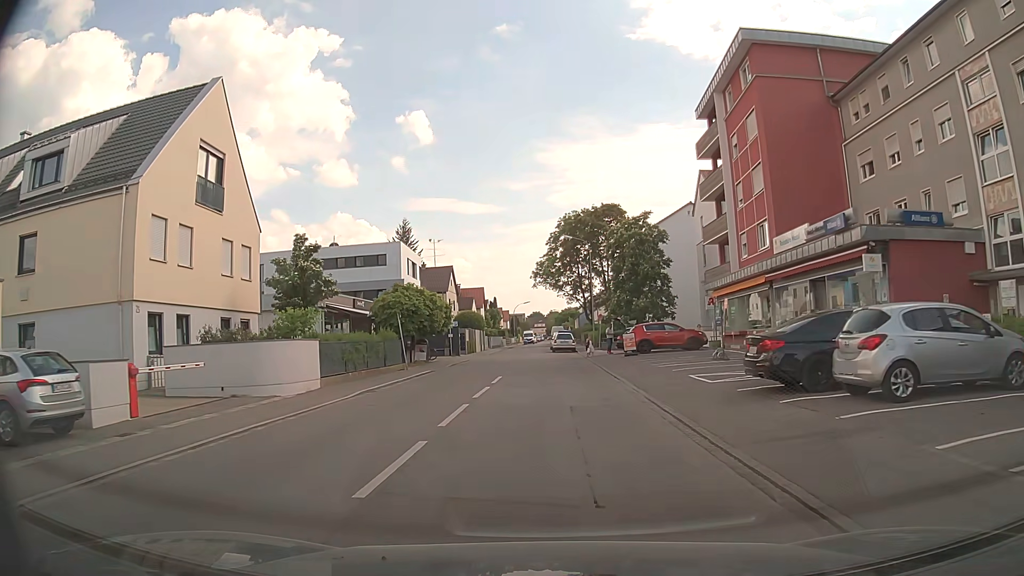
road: unclassified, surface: asphalt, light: Day
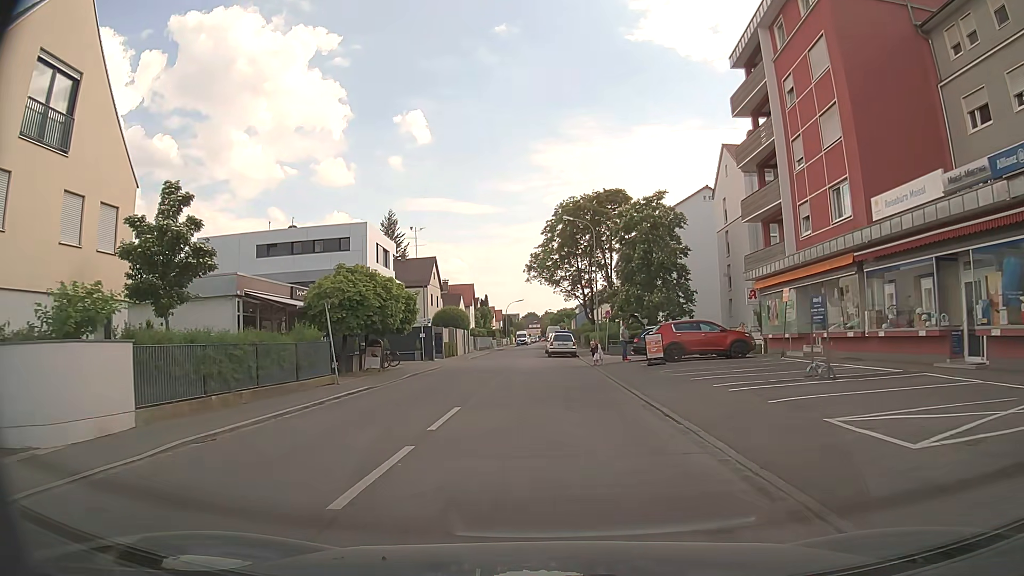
(0.0, +9.5) m; +1°
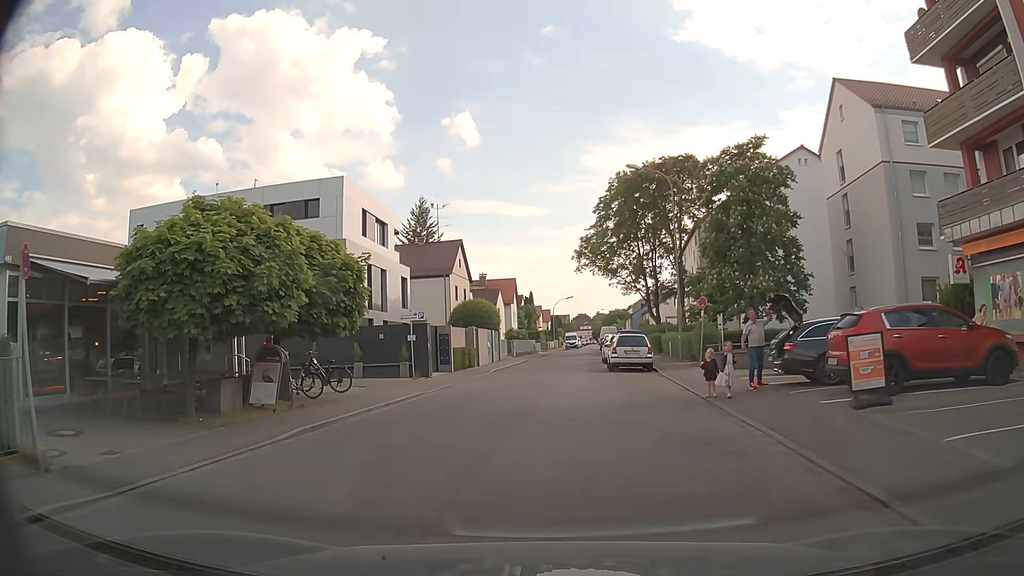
(-0.3, +14.6) m; -3°
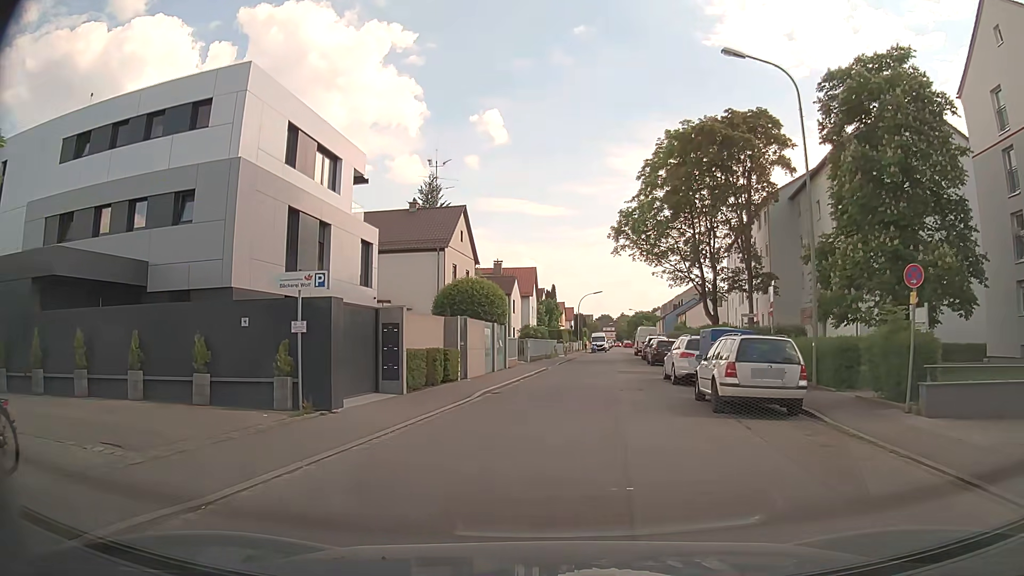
(-0.5, +14.2) m; -3°
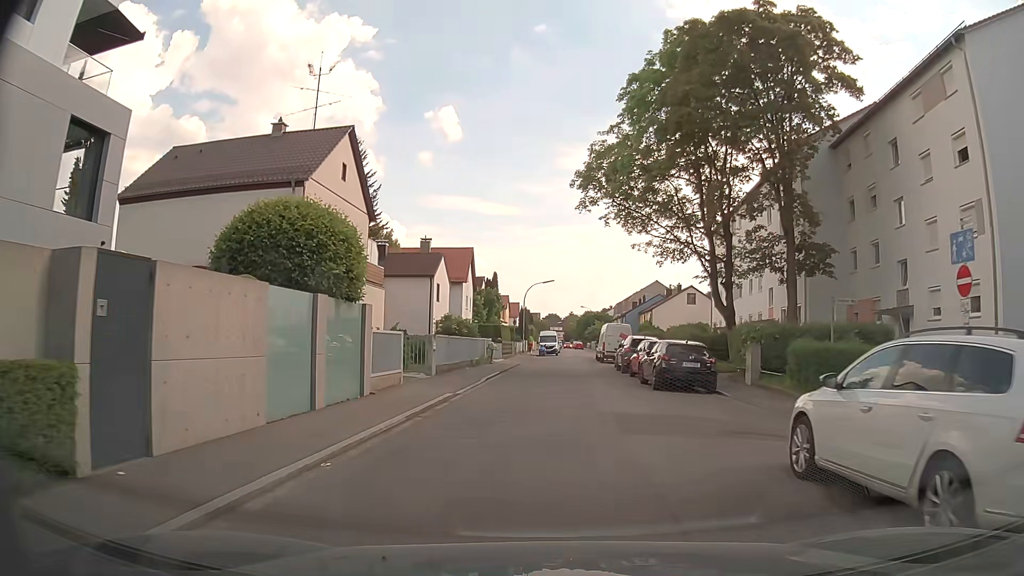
(+0.8, +16.9) m; +5°
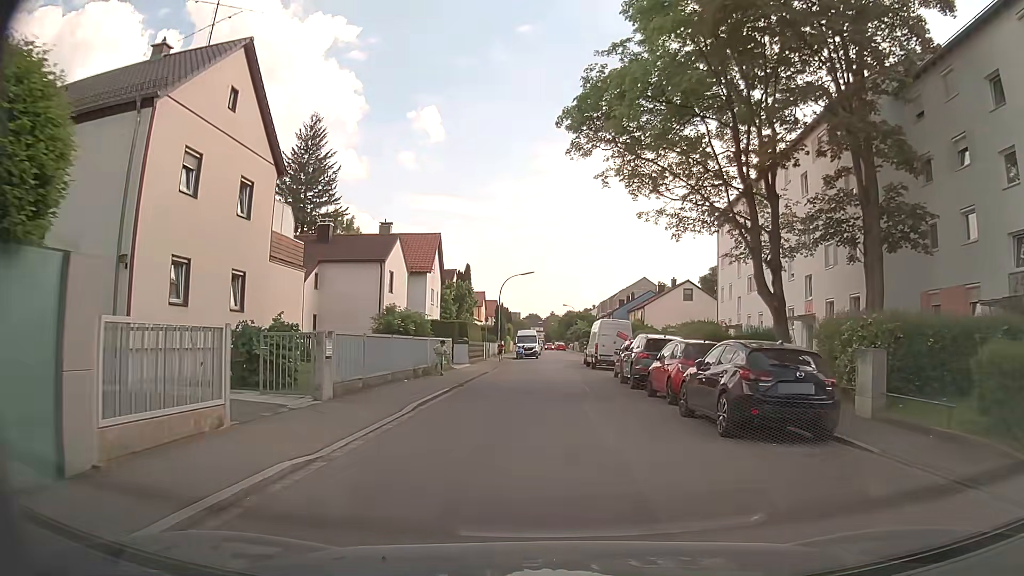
(0.0, +9.5) m; +1°
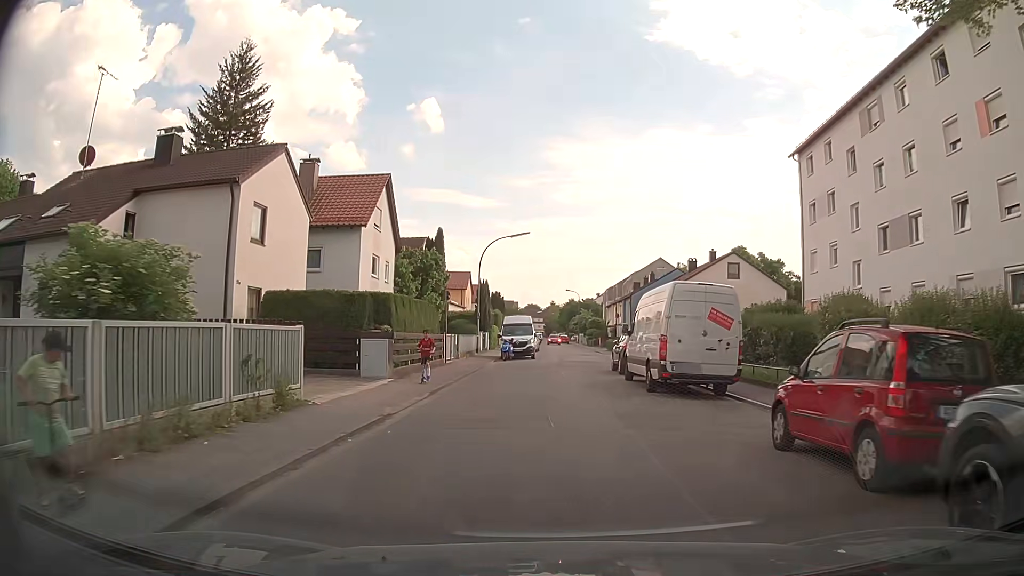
(-0.3, +19.6) m; -1°
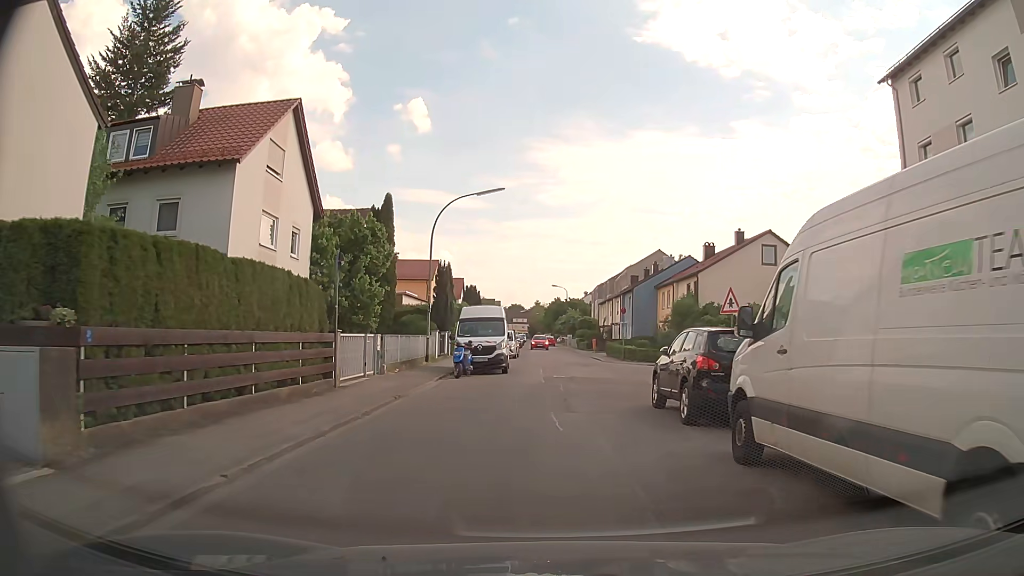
(+0.3, +13.5) m; +2°
(0, +10) (+1, +20) (+3, +30) (+2, +40) (+1, +50) (+1, +60) (+1, +70) (0, +80) (-1, +90) (-1, +100) m
